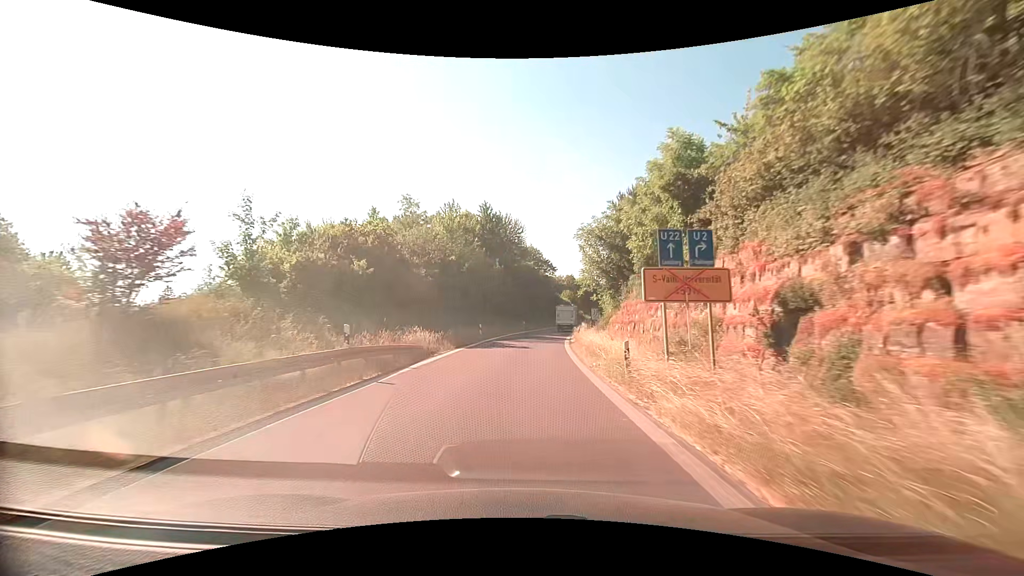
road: trunk_link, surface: asphalt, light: Day
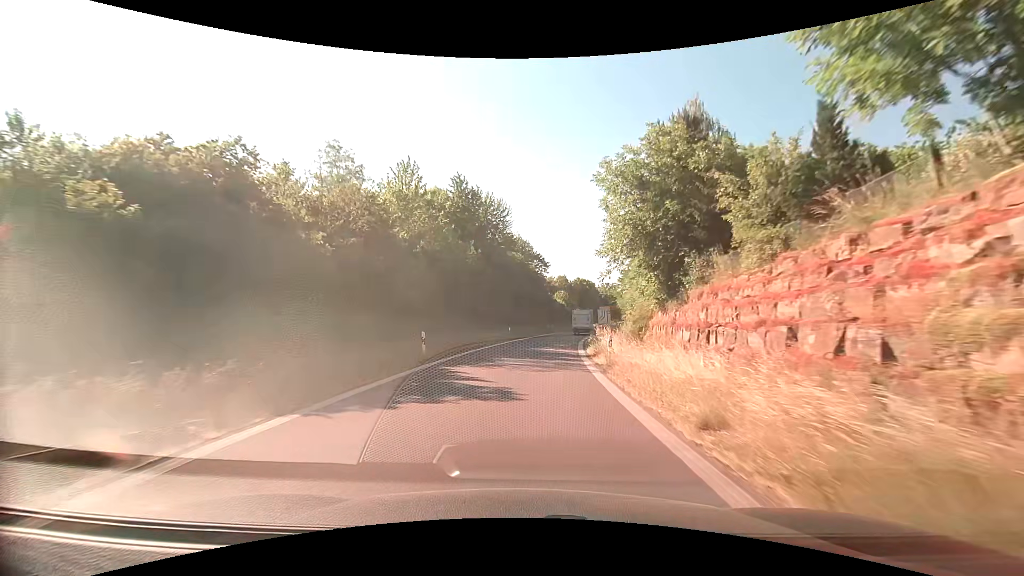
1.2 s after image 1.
(+0.1, +16.9) m; +1°
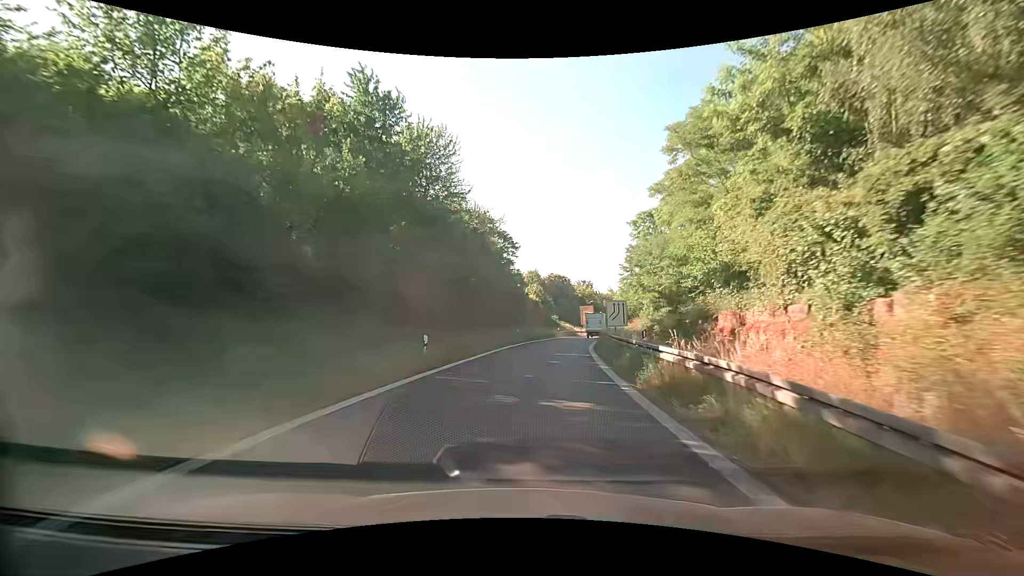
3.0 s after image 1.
(+0.9, +24.8) m; +3°
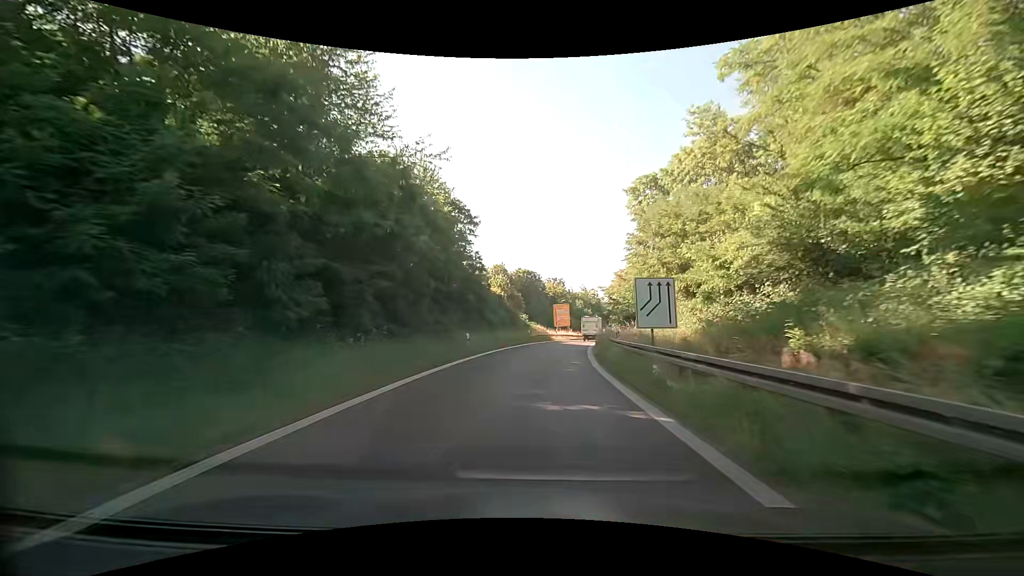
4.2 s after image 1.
(+0.6, +16.0) m; +4°
